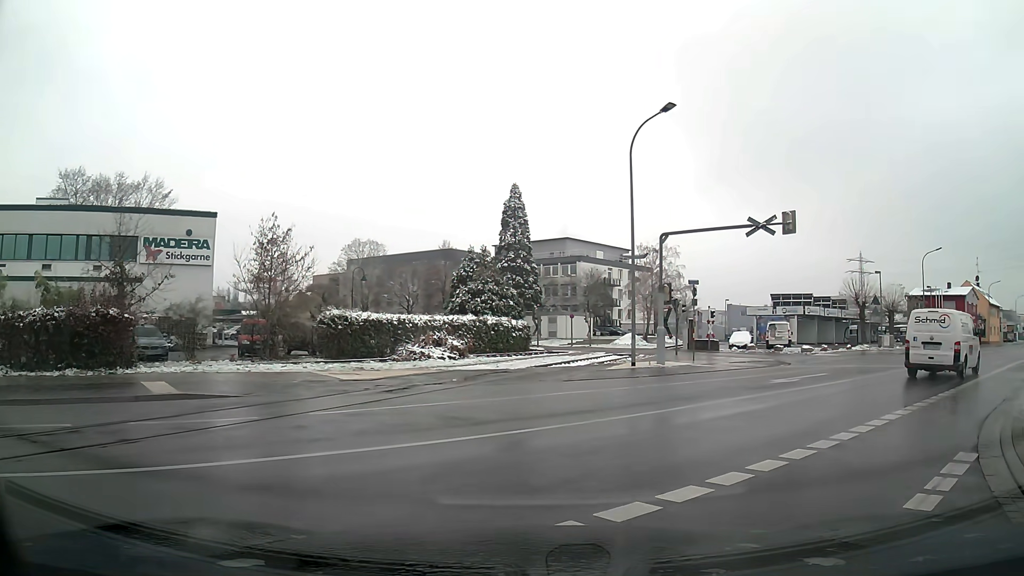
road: unclassified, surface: asphalt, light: Day
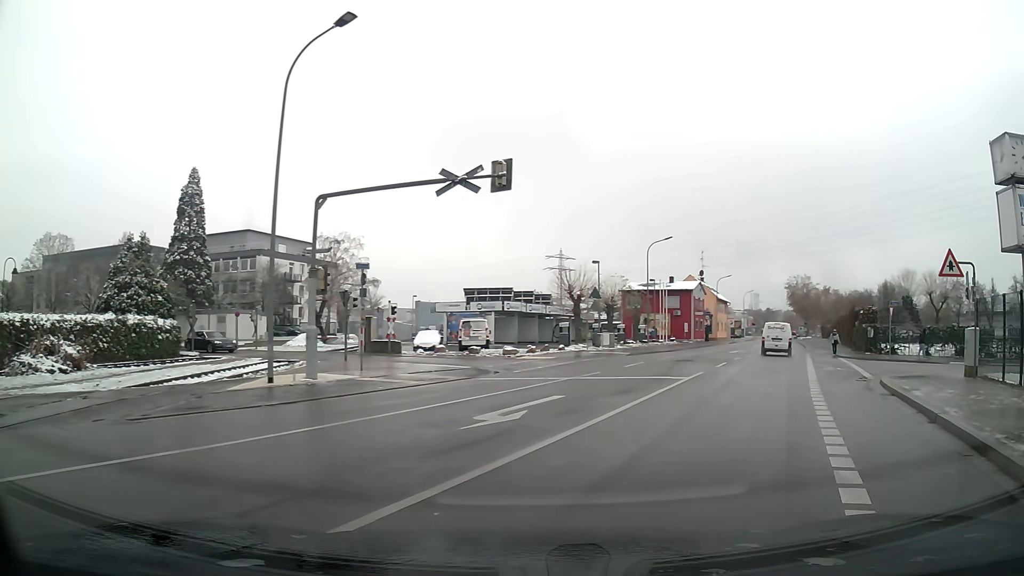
(+2.0, +7.6) m; +28°
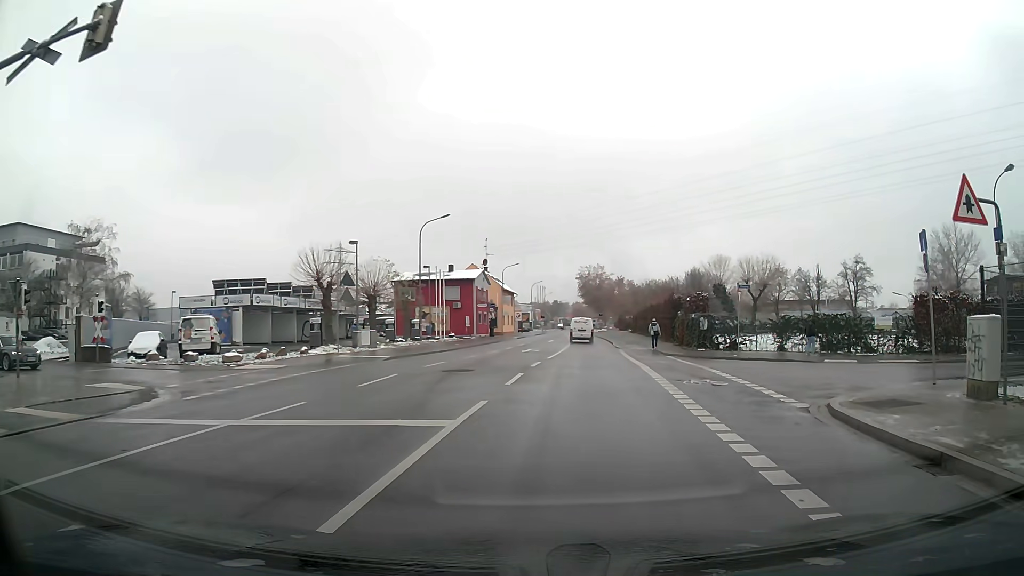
(+1.5, +9.4) m; +15°
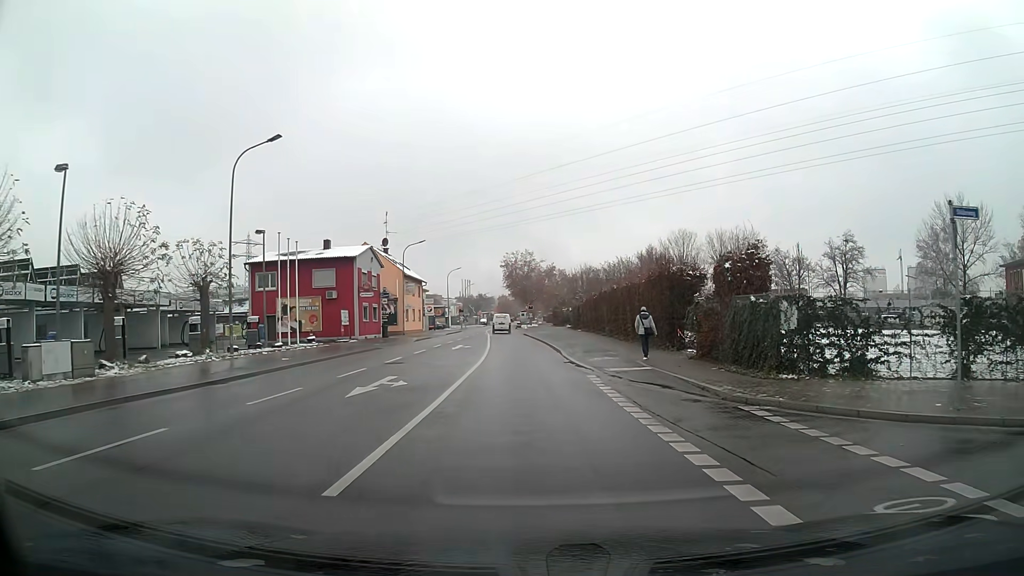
(+1.1, +21.5) m; +5°
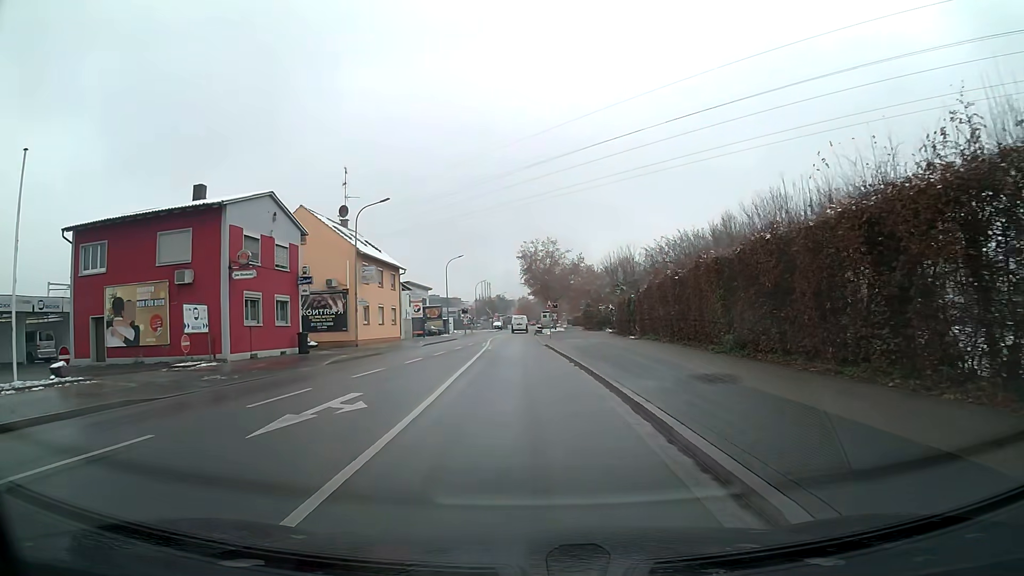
(-0.4, +25.3) m; -3°
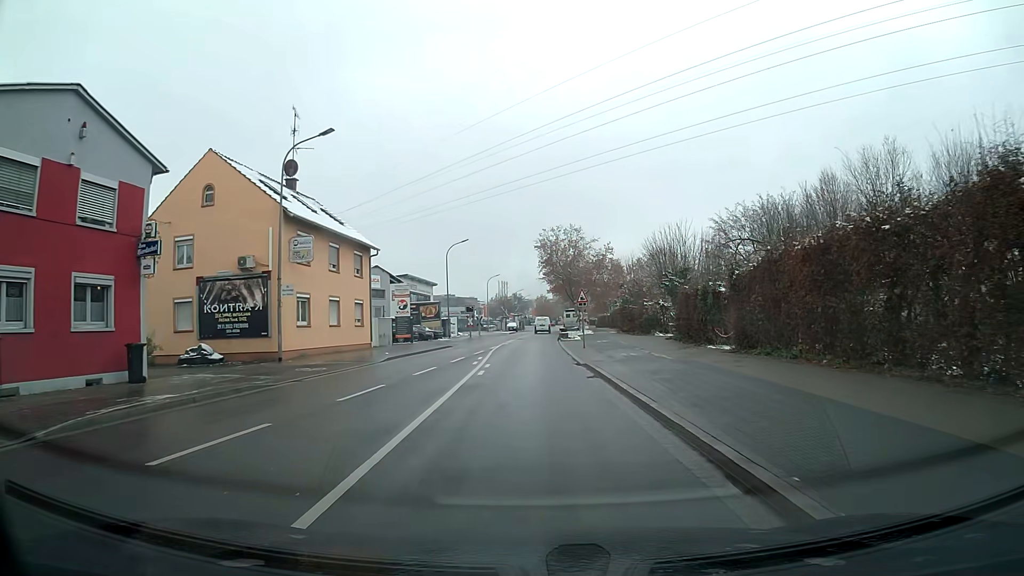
(-0.2, +16.7) m; -1°
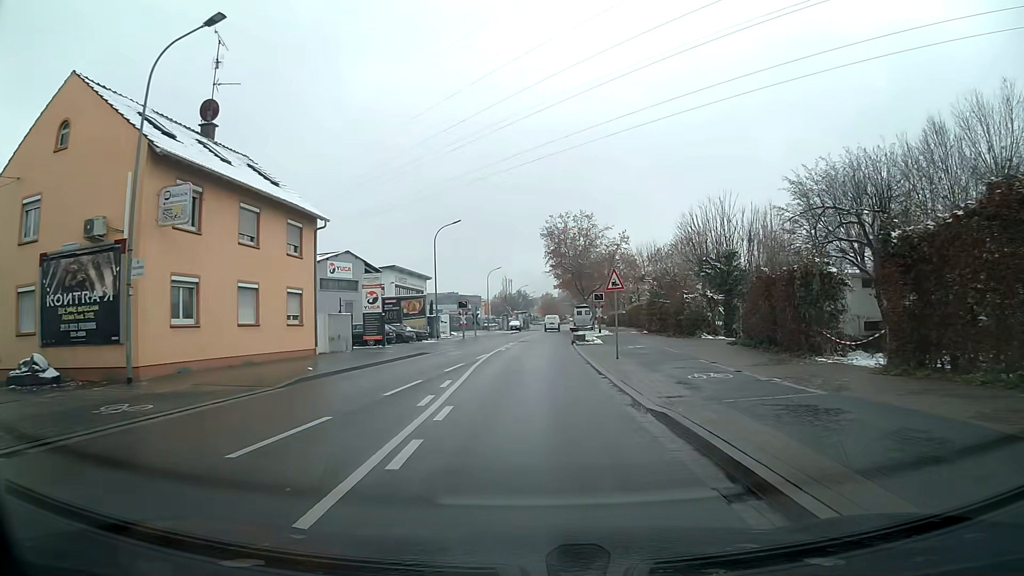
(-0.1, +11.7) m; -1°
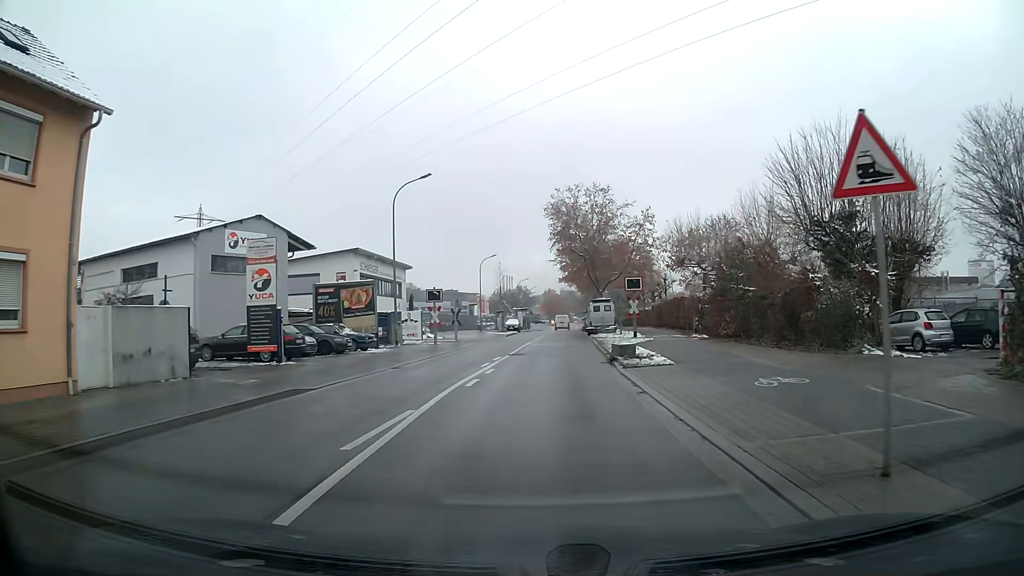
(0.0, +17.4) m; 0°
(0, +10) (0, +20) (+1, +30) (+2, +40) (+2, +50) (+2, +60) (+3, +70) (+4, +80) (+4, +90) (+5, +100) m
